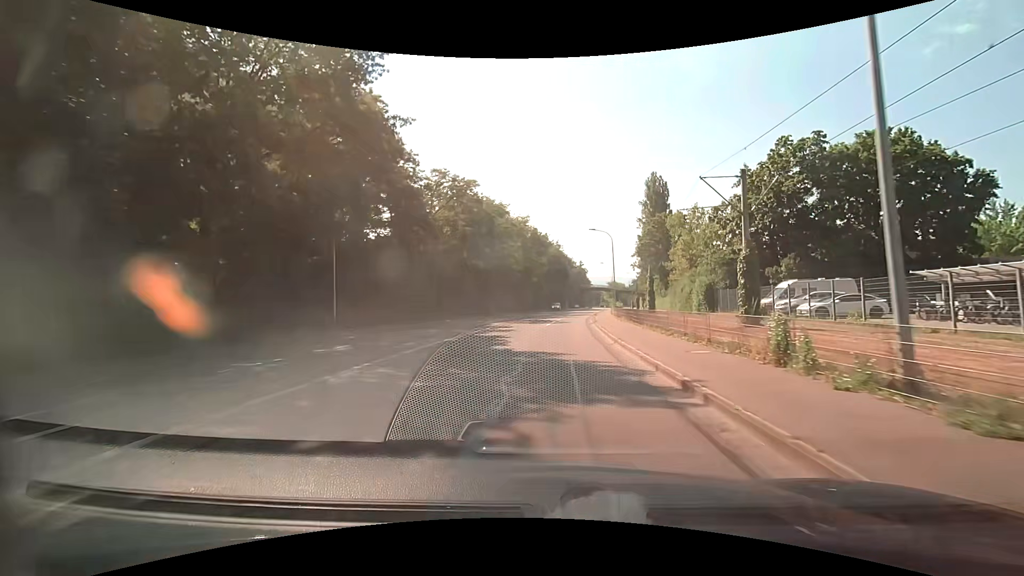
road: secondary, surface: asphalt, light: Day
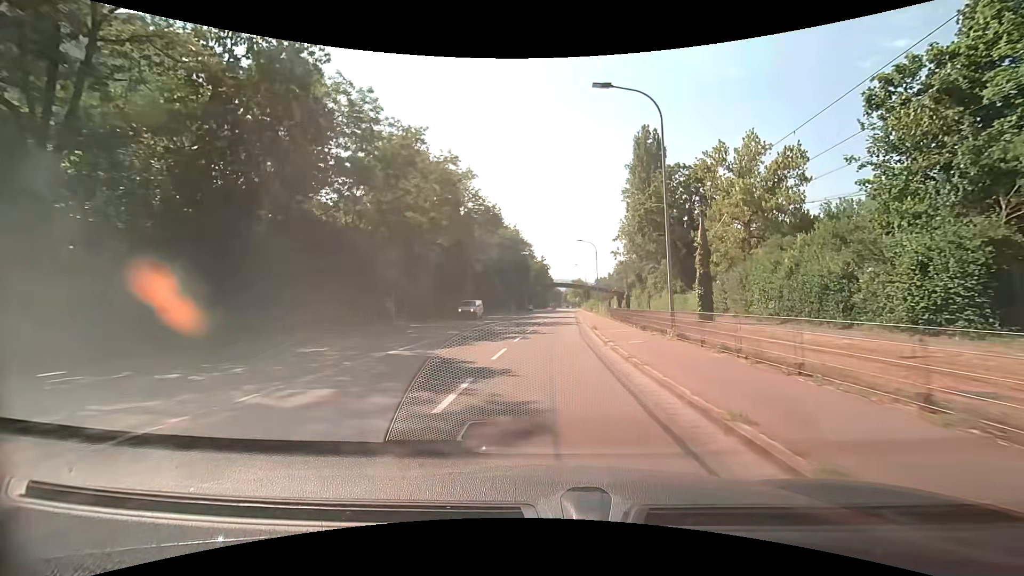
(+1.4, +34.0) m; +5°
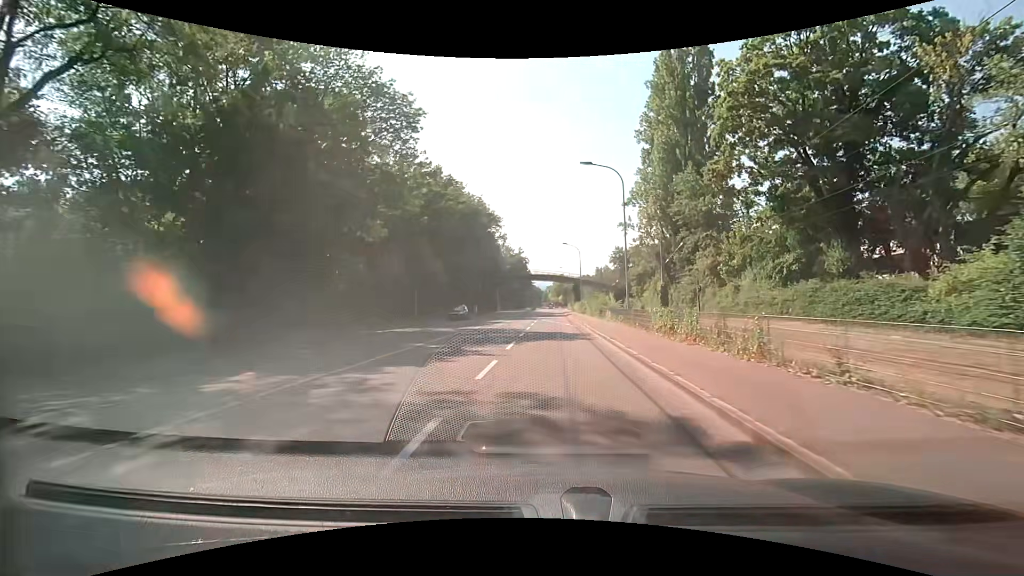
(+0.7, +33.4) m; +2°
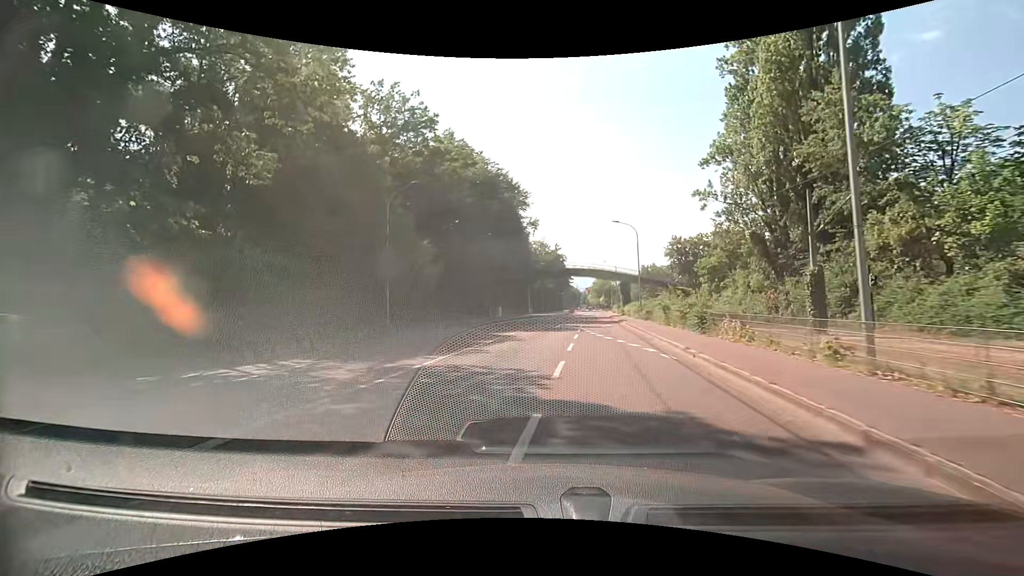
(-0.3, +17.8) m; -4°
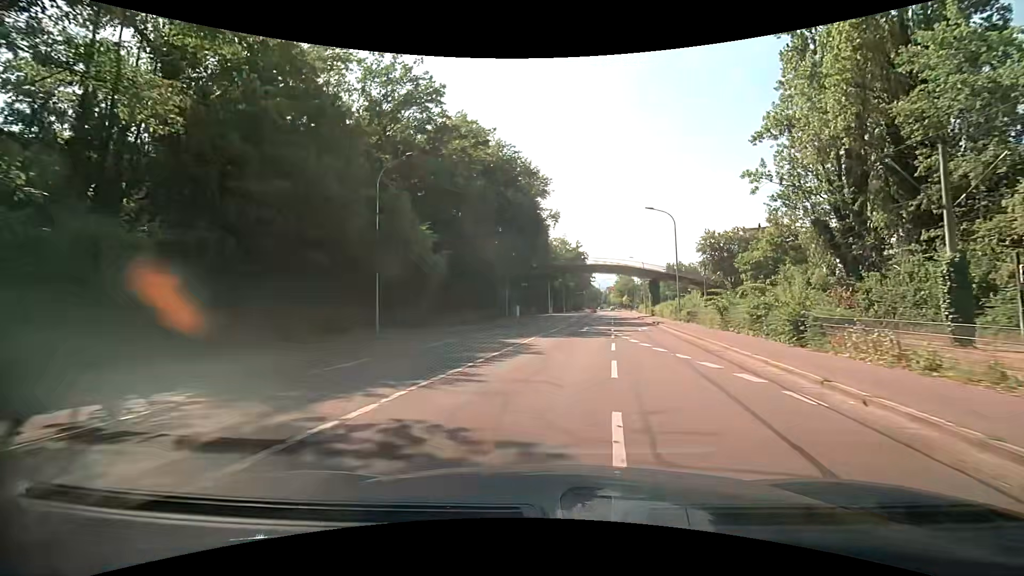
(-0.2, +5.9) m; -3°
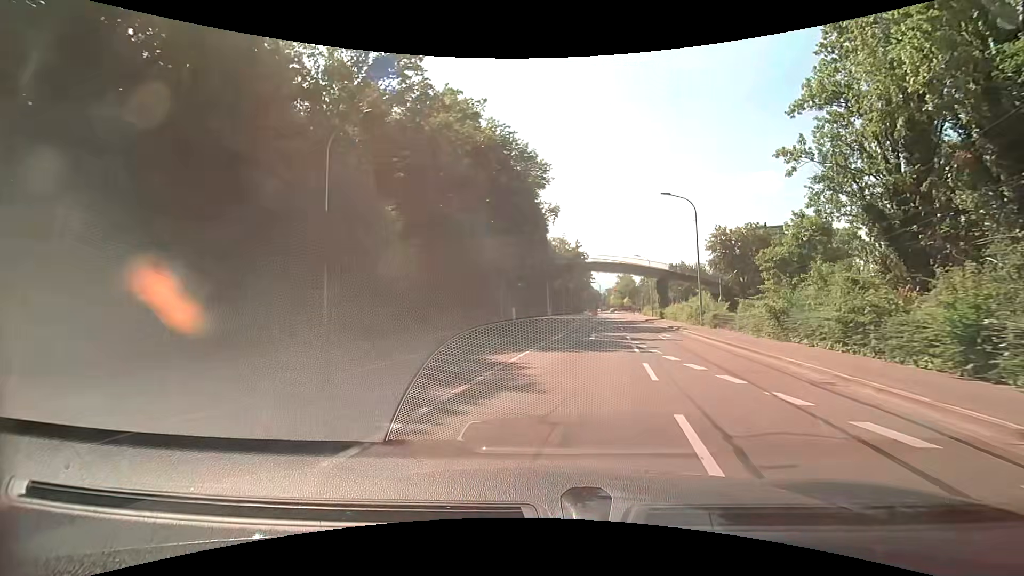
(+0.1, +6.0) m; +1°
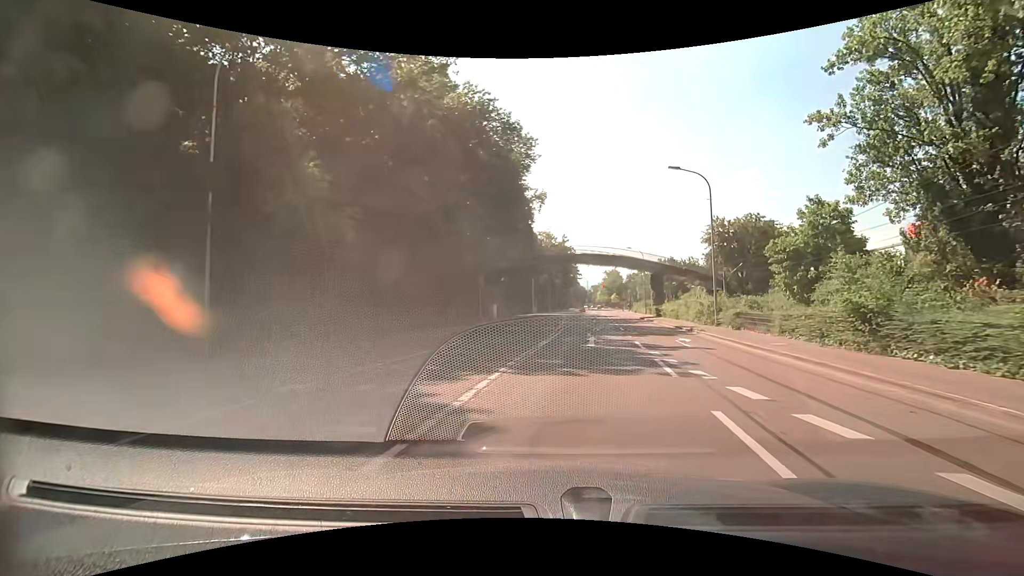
(0.0, +6.1) m; +1°
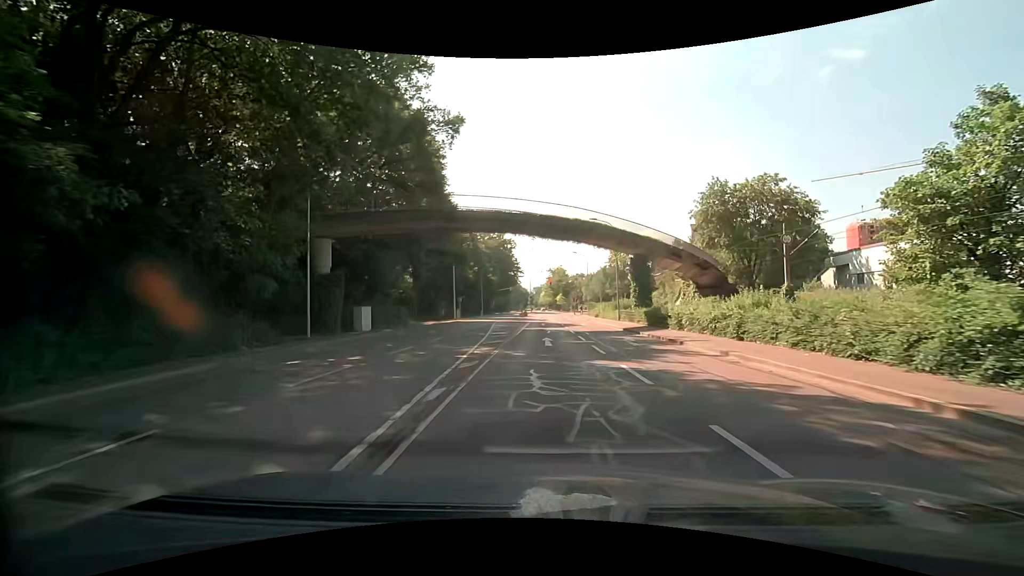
(+1.8, +25.1) m; +7°
(0, +10) (0, +20) (0, +30) (-1, +40) (-1, +50) (-1, +60) (-1, +70) (-1, +80) (-1, +90) (-1, +100) m
